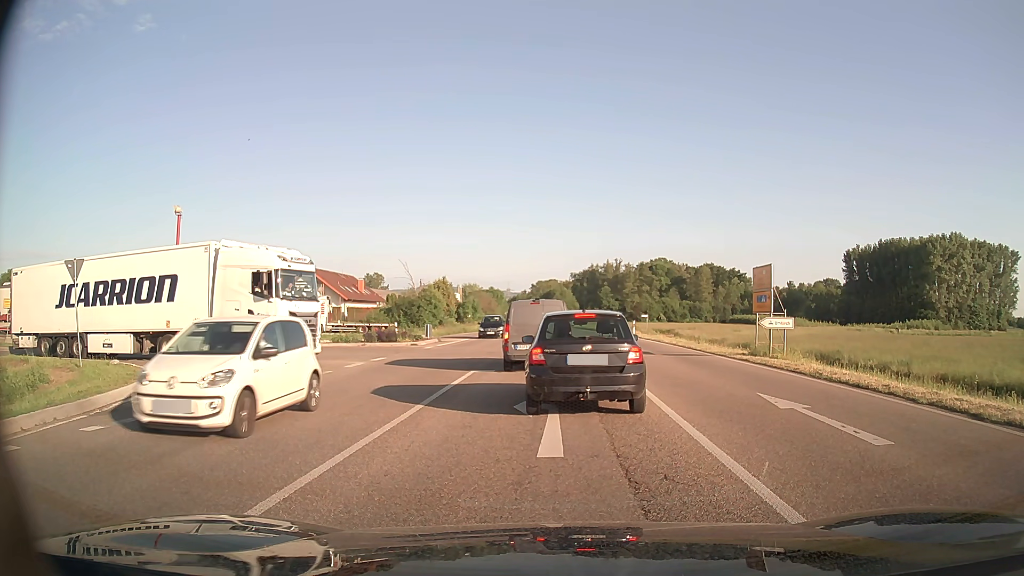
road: primary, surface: asphalt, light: Day
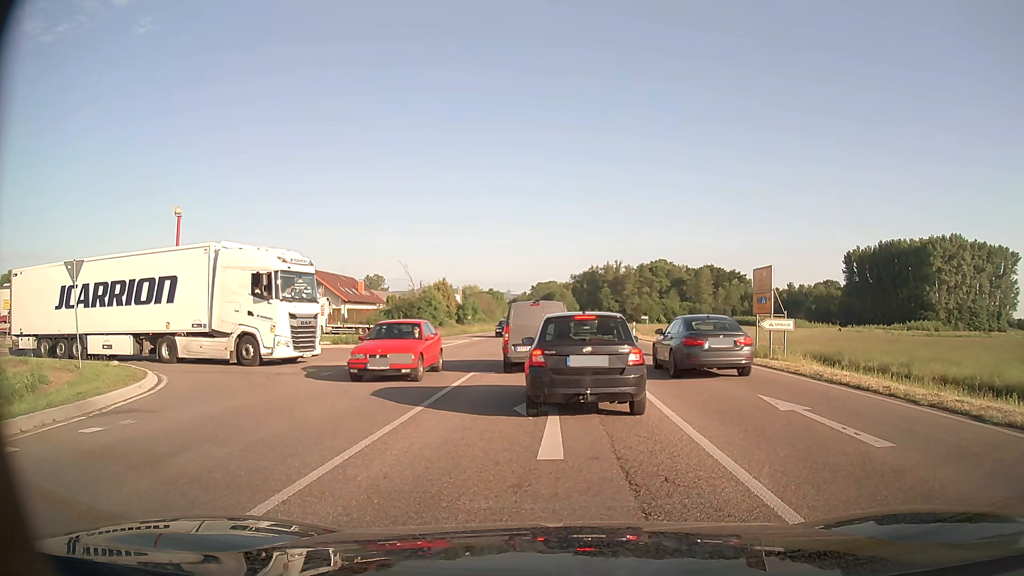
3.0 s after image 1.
(0.0, 0.0) m; 0°
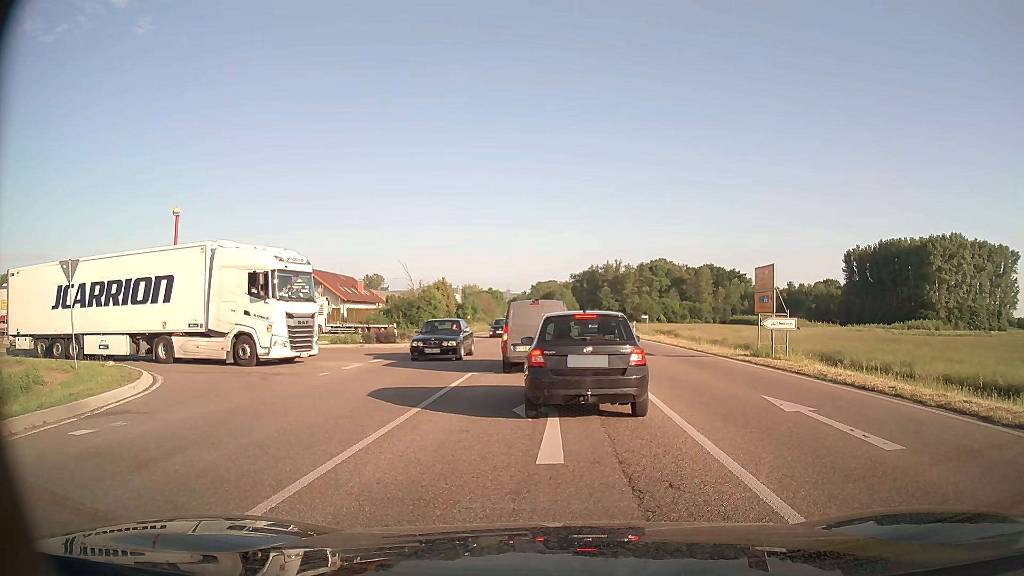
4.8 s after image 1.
(0.0, +0.3) m; 0°
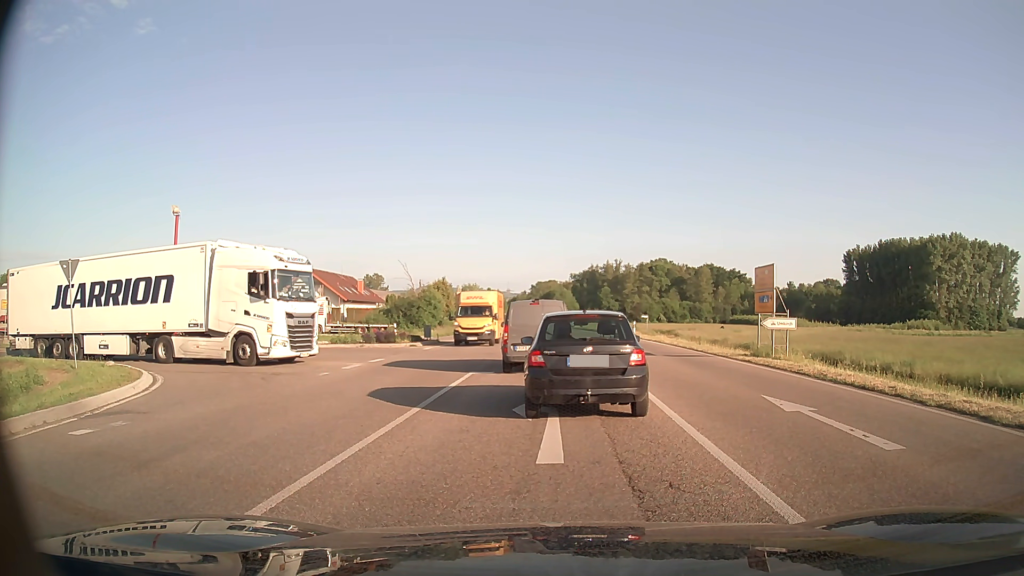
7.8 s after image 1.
(0.0, 0.0) m; 0°
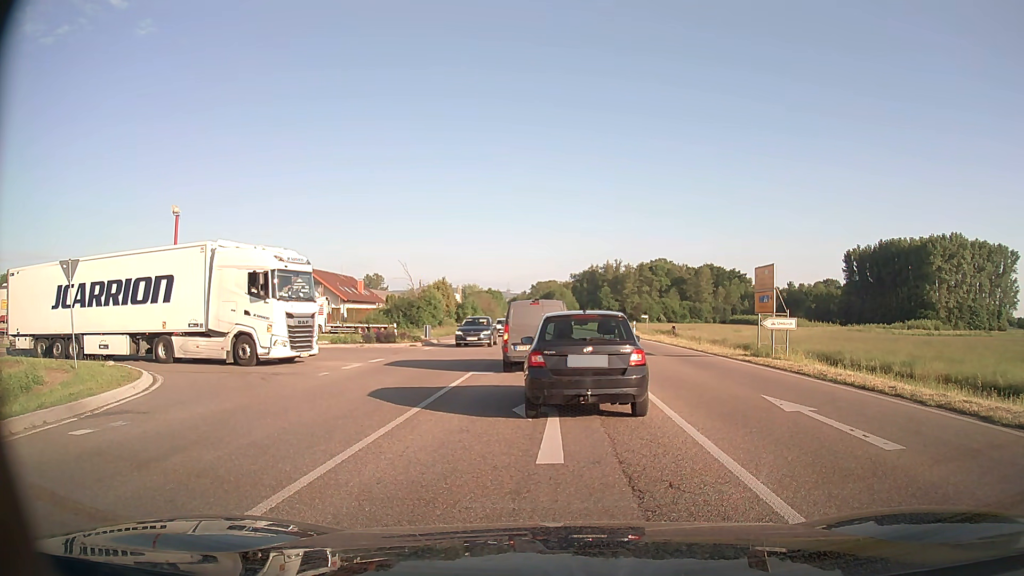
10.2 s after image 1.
(0.0, 0.0) m; 0°
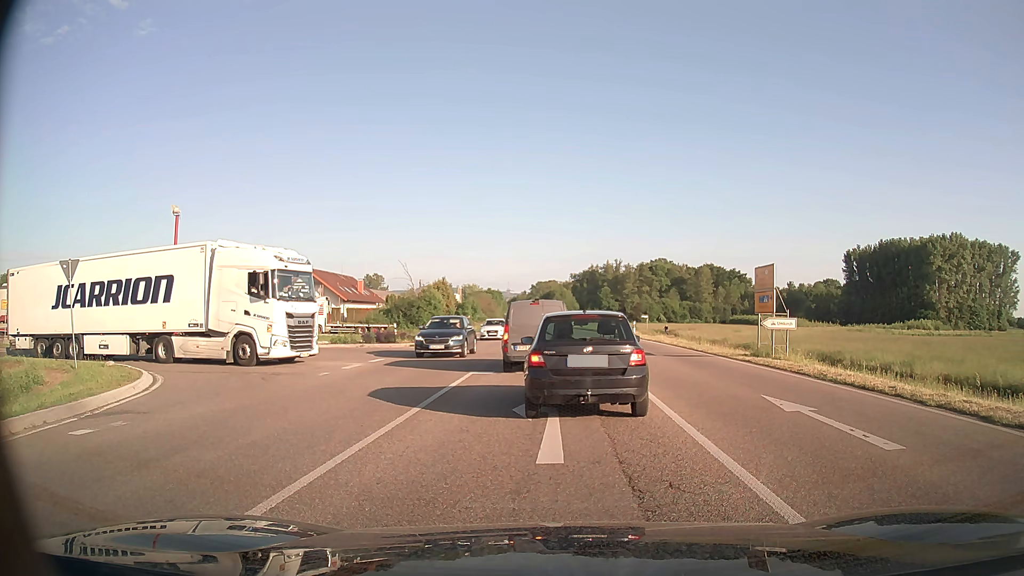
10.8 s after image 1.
(0.0, 0.0) m; 0°
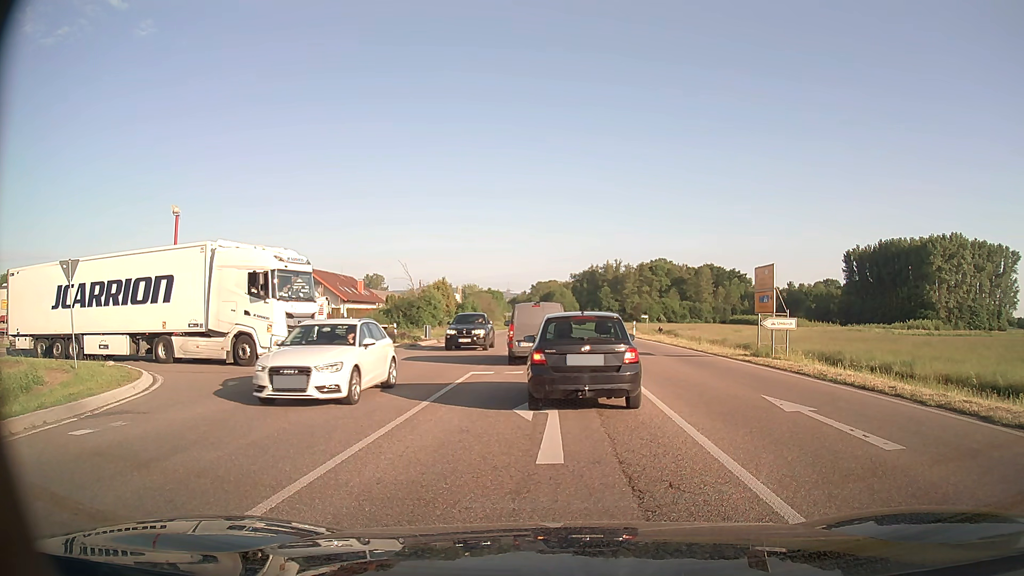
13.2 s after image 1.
(0.0, 0.0) m; 0°
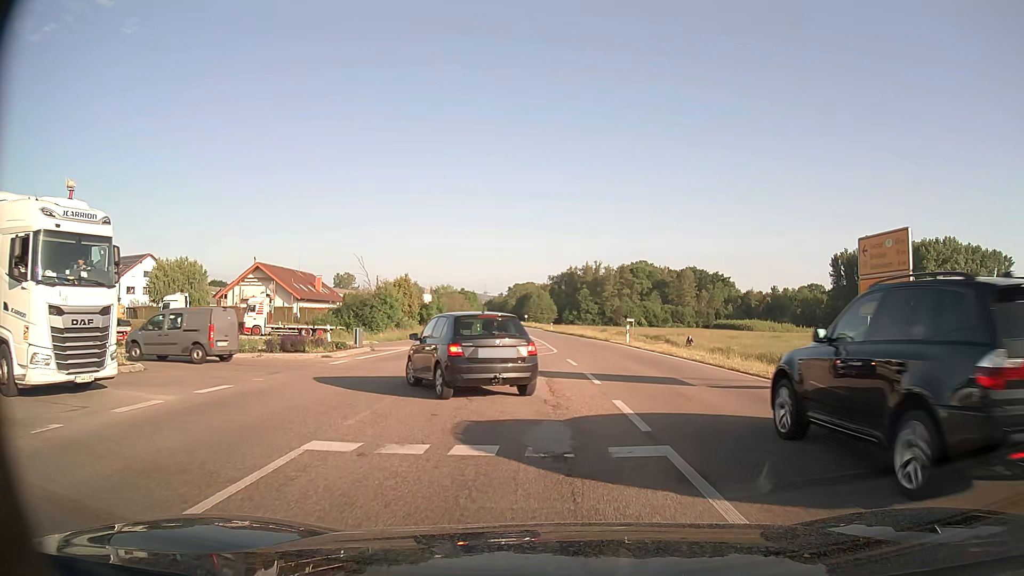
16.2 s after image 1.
(+0.1, +10.9) m; +1°
(0, +10) (-6, +18) (-15, +21) (-25, +20) (-35, +19) (-45, +17) (-55, +15) (-65, +13) (-74, +11) (-84, +8) m
